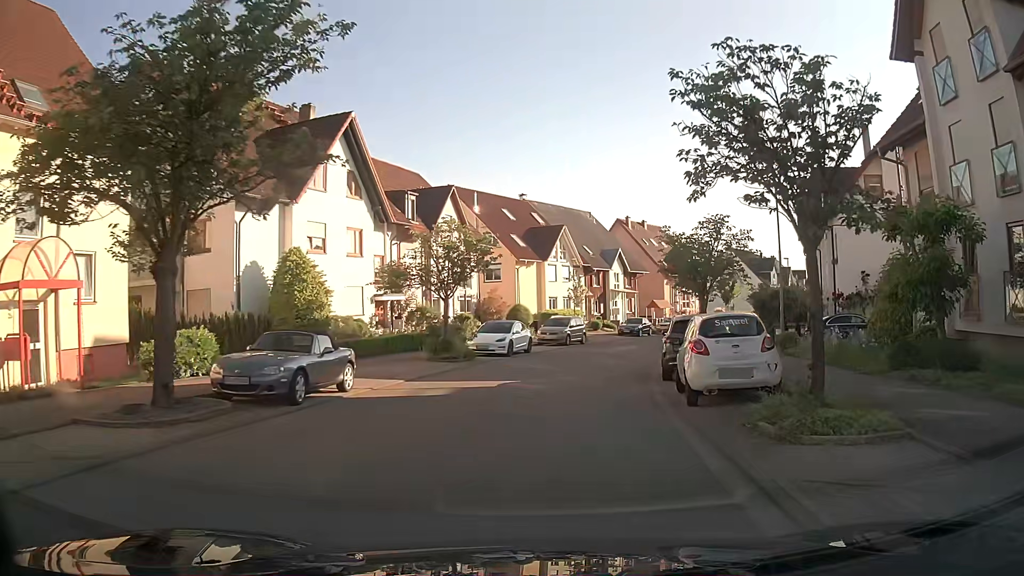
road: residential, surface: asphalt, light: Day
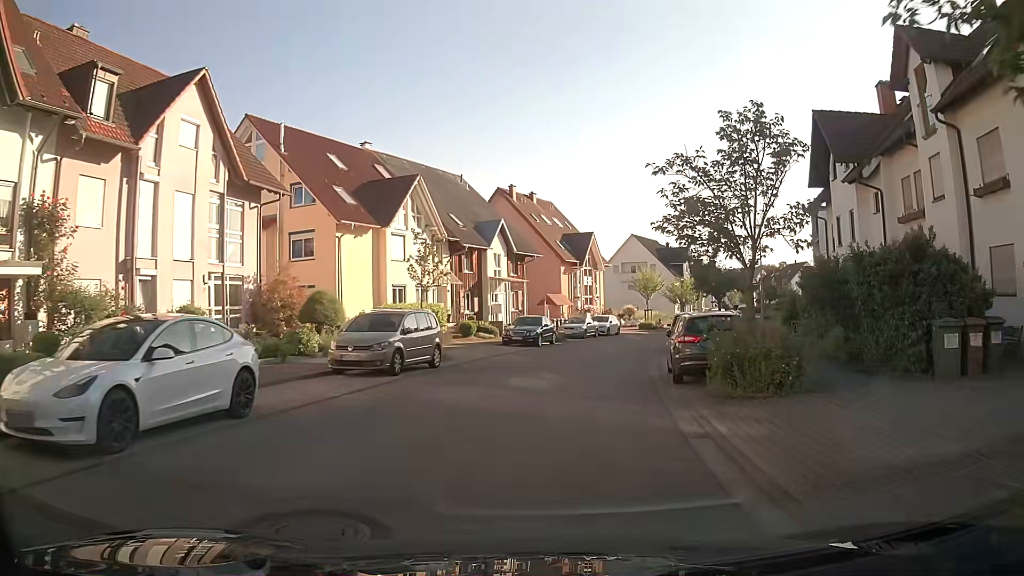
(+2.0, +20.8) m; +11°
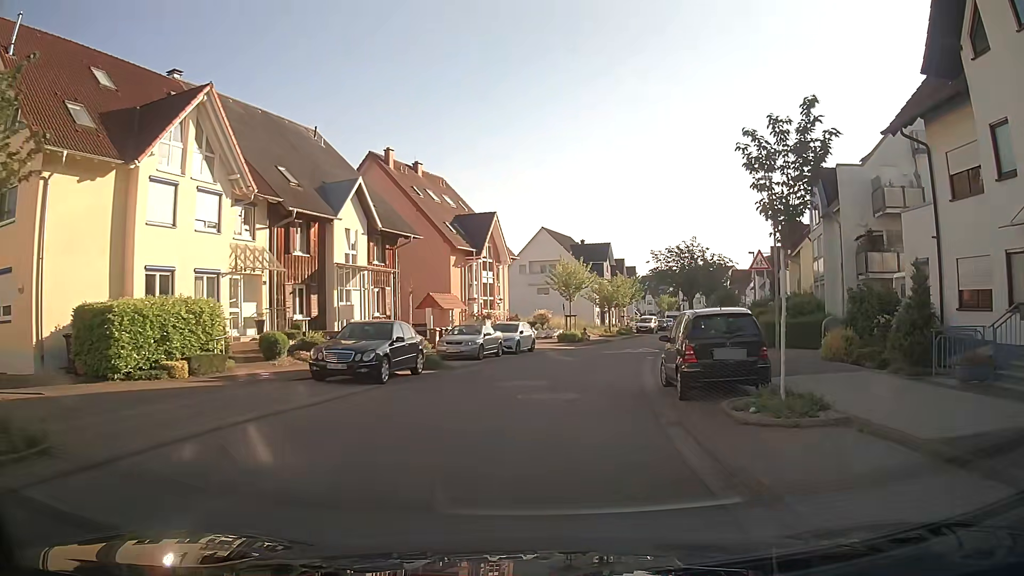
(+1.0, +16.5) m; +7°
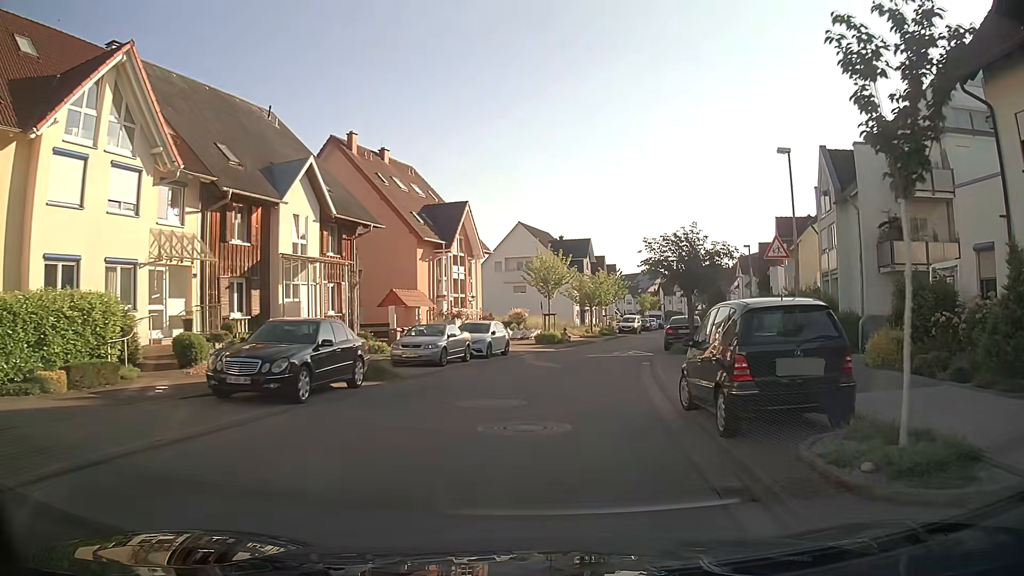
(+0.1, +4.1) m; +3°
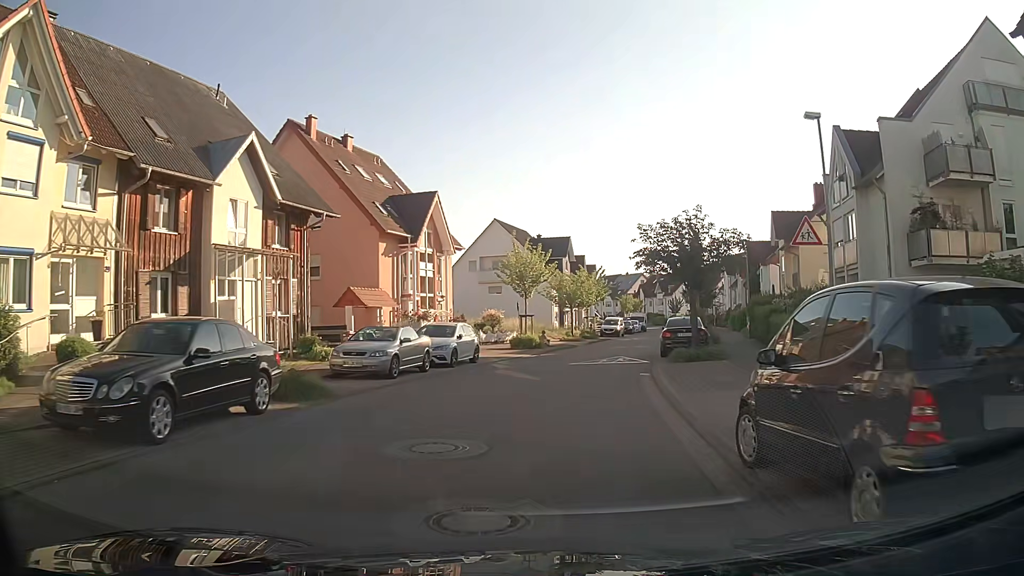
(0.0, +4.1) m; +1°
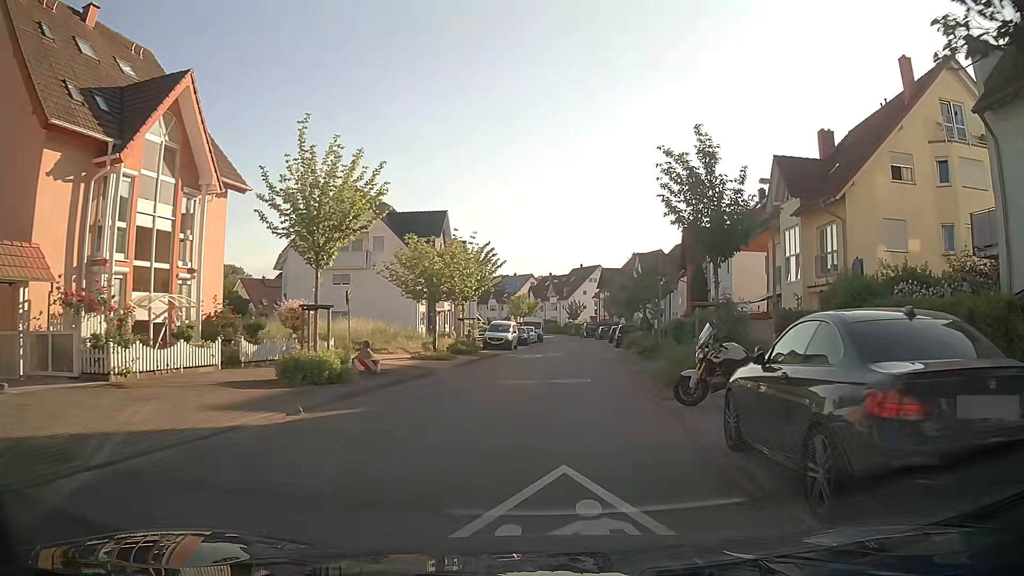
(+2.0, +20.3) m; +11°
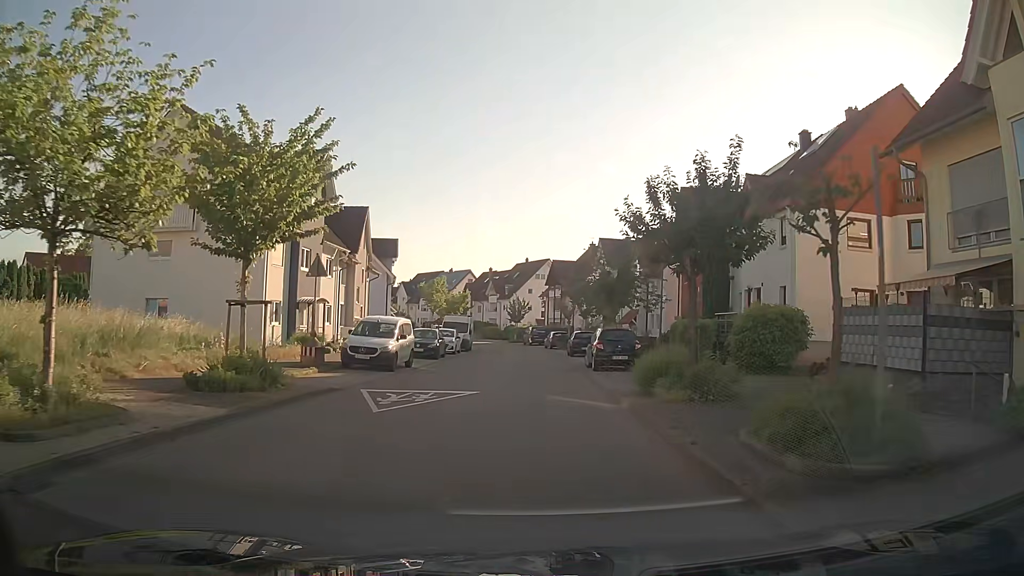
(+1.1, +20.4) m; +4°
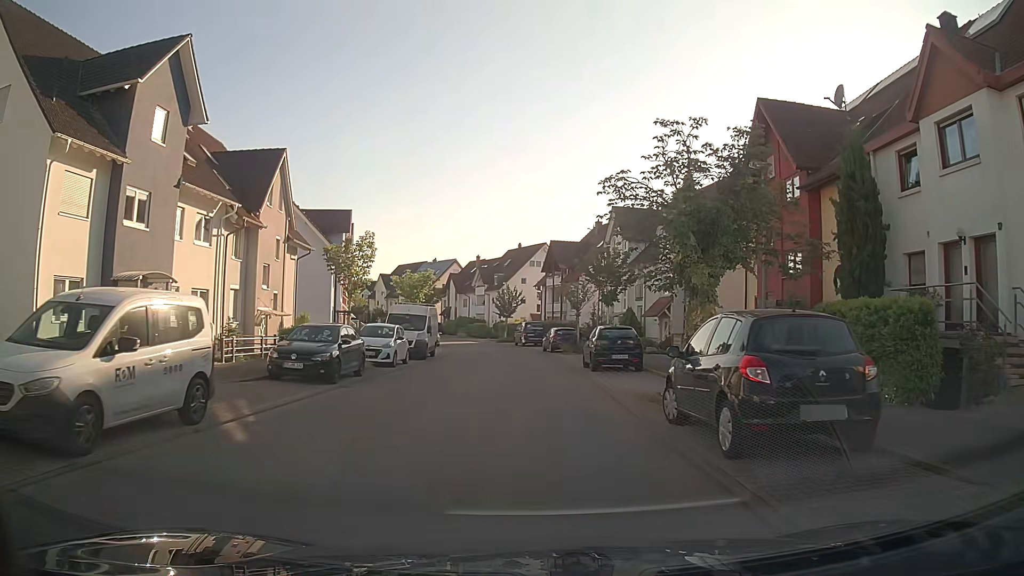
(+0.3, +16.4) m; +1°
